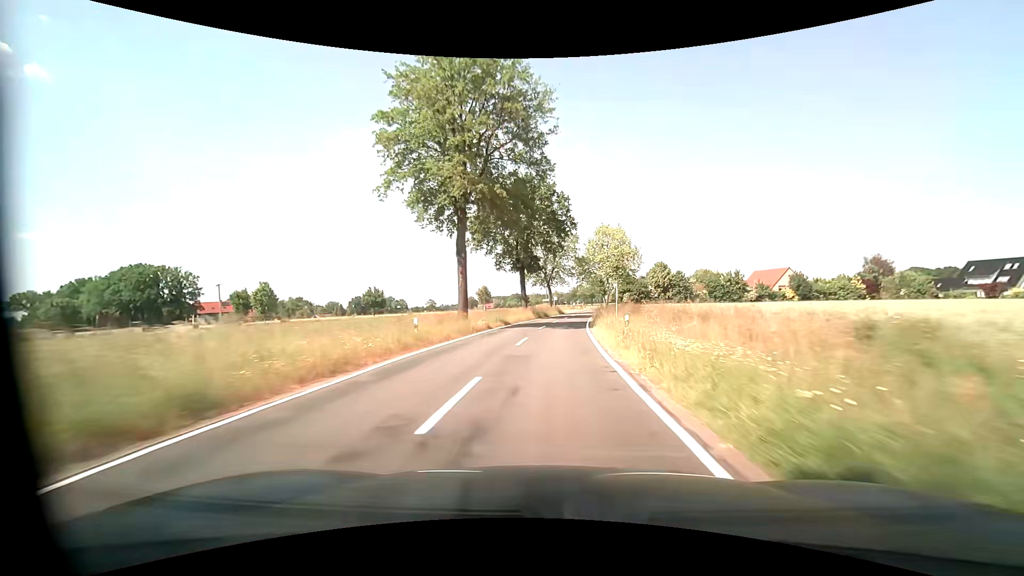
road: tertiary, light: Day
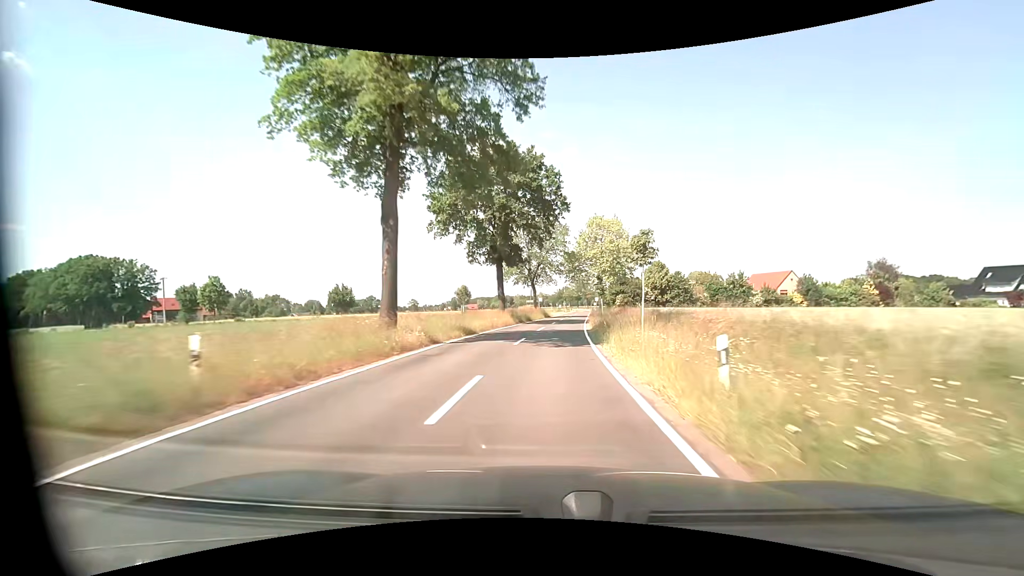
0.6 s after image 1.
(+0.2, +11.3) m; +2°
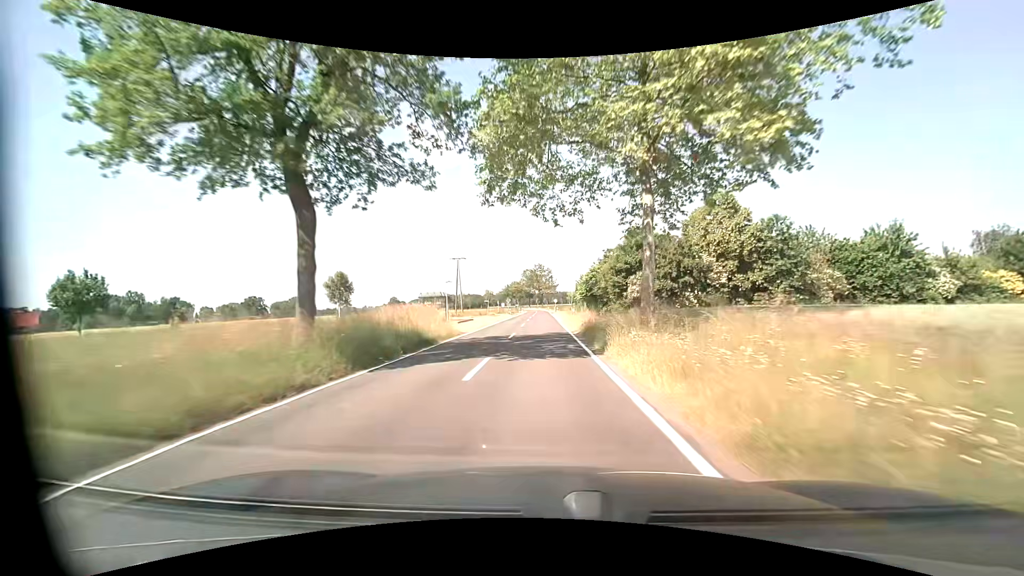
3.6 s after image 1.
(+3.3, +56.5) m; +6°
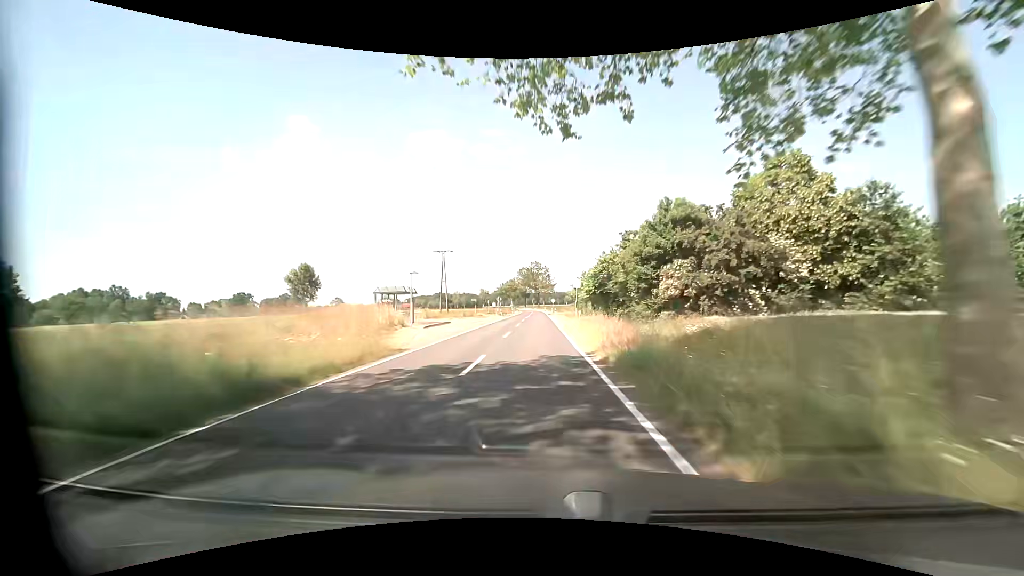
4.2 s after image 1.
(0.0, +11.3) m; +1°
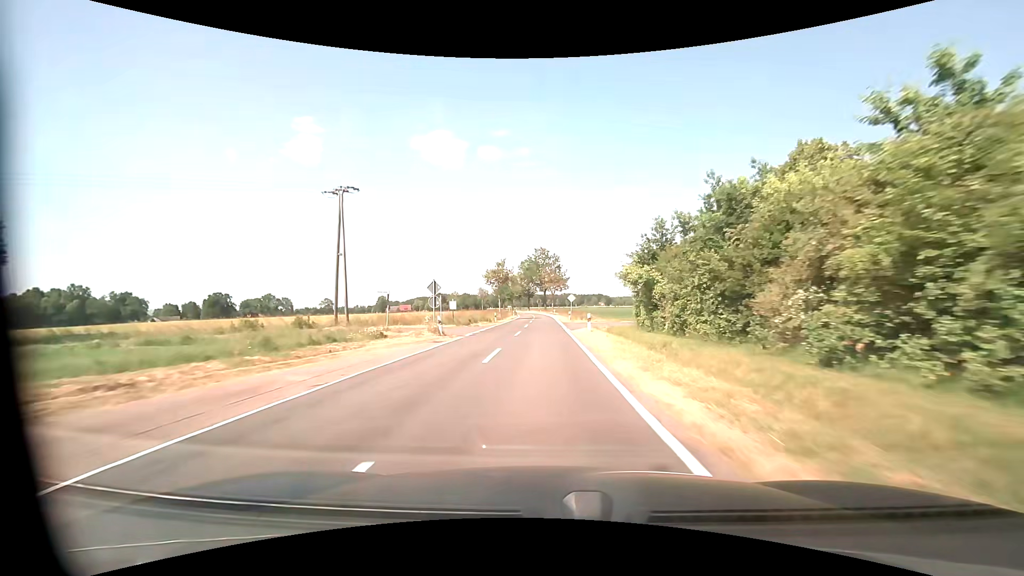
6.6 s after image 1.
(-0.8, +45.4) m; -1°
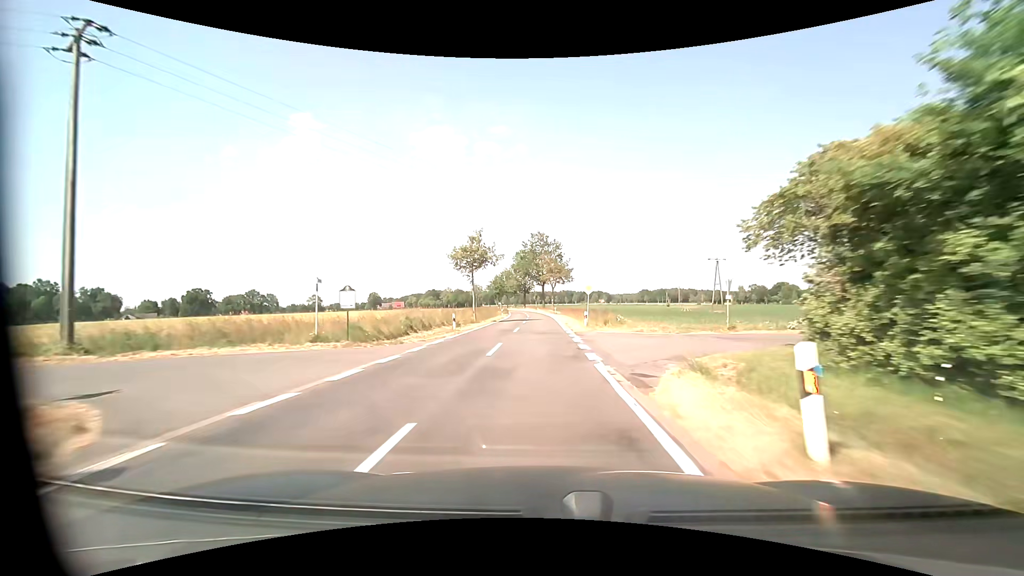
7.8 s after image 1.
(0.0, +22.7) m; 0°
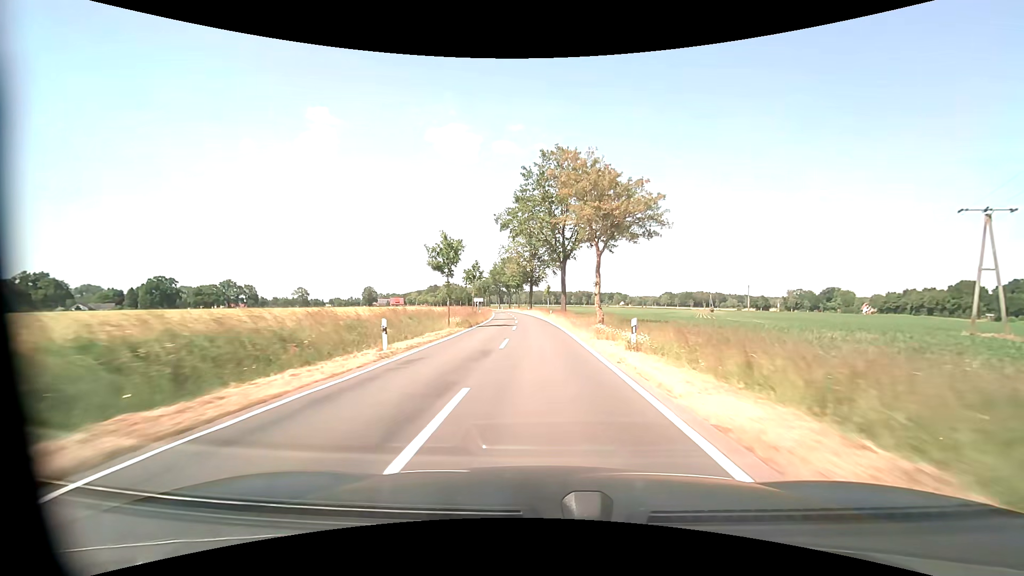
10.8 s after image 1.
(-0.9, +58.0) m; -2°
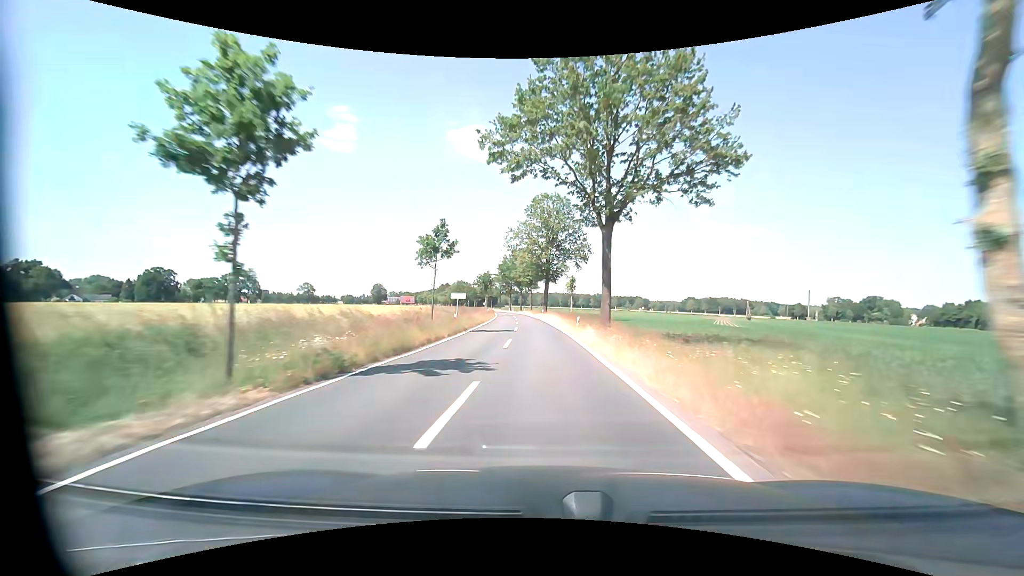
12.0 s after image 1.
(-0.4, +23.5) m; -2°
(0, +10) (0, +20) (0, +30) (-1, +40) (-1, +50) (-2, +60) (-3, +70) (-4, +80) (-5, +90) (-6, +100) m
